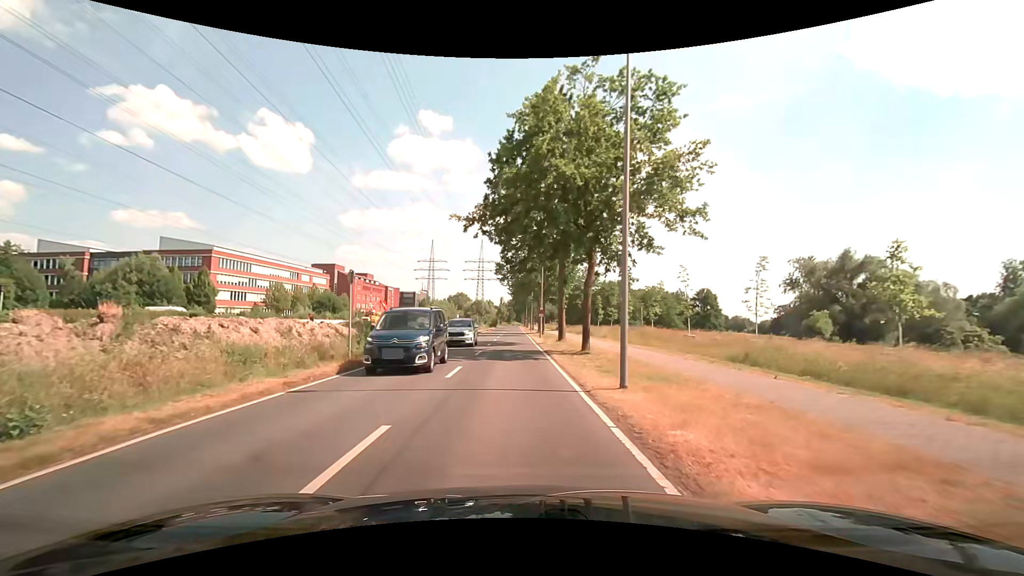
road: secondary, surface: asphalt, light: Day
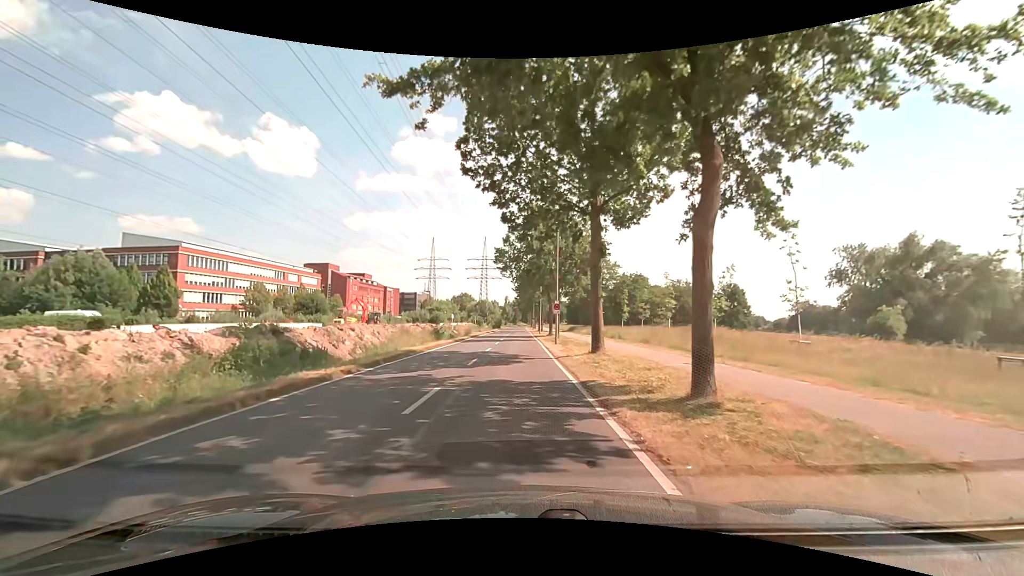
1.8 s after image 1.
(-0.2, +13.6) m; -1°
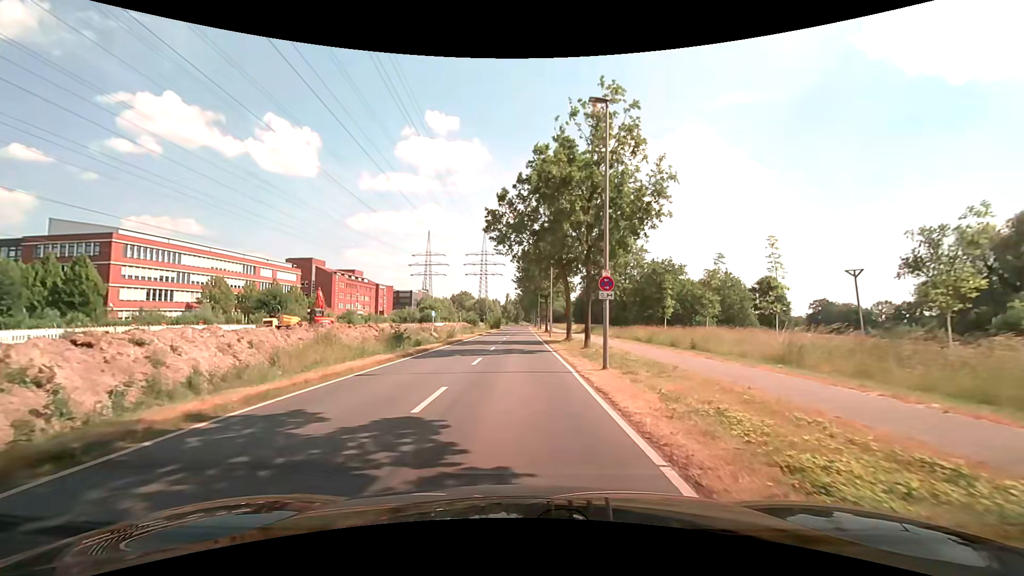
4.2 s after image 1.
(-0.2, +17.5) m; -1°
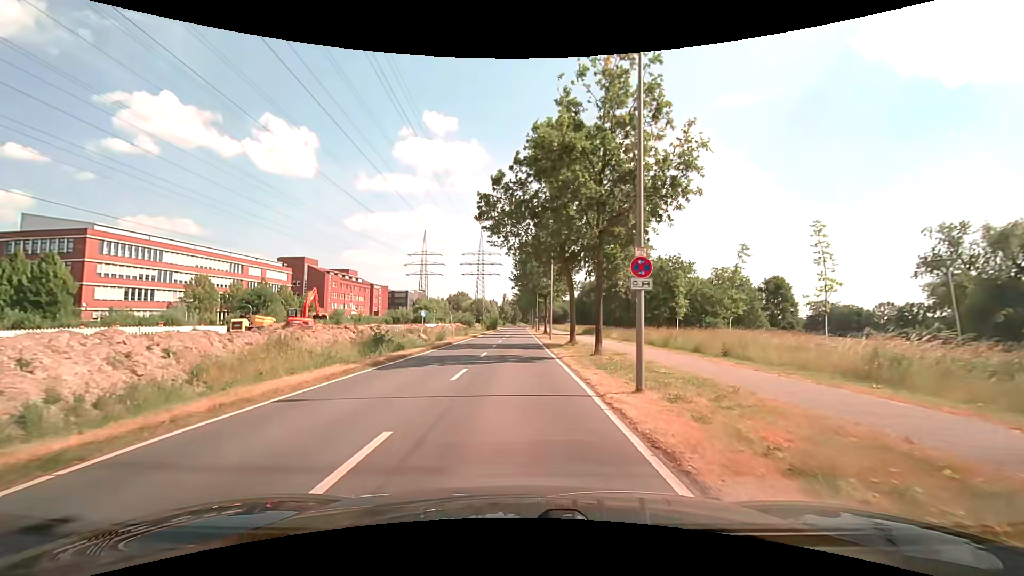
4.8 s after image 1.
(+0.1, +4.3) m; +1°
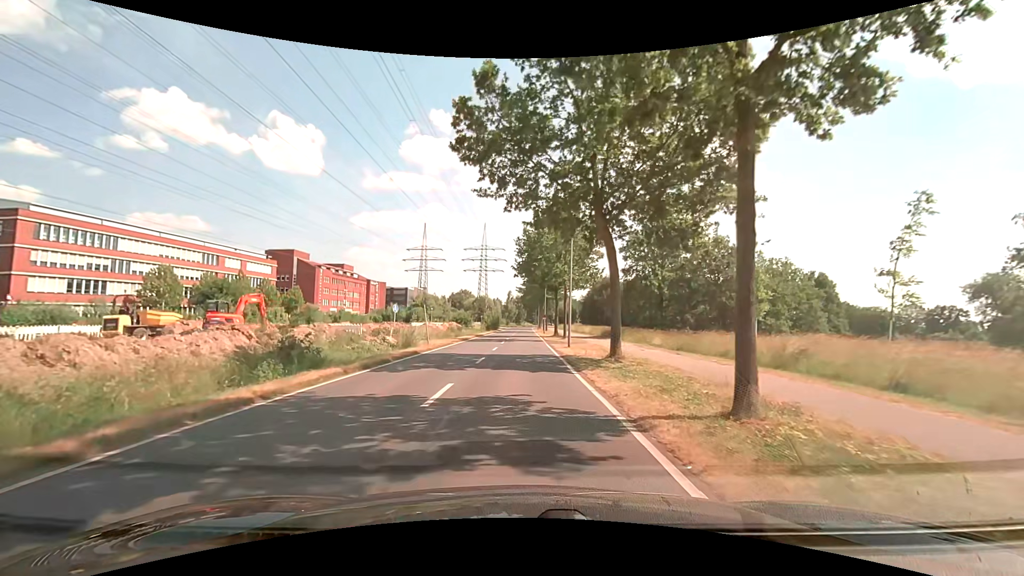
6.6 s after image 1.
(0.0, +12.8) m; -1°
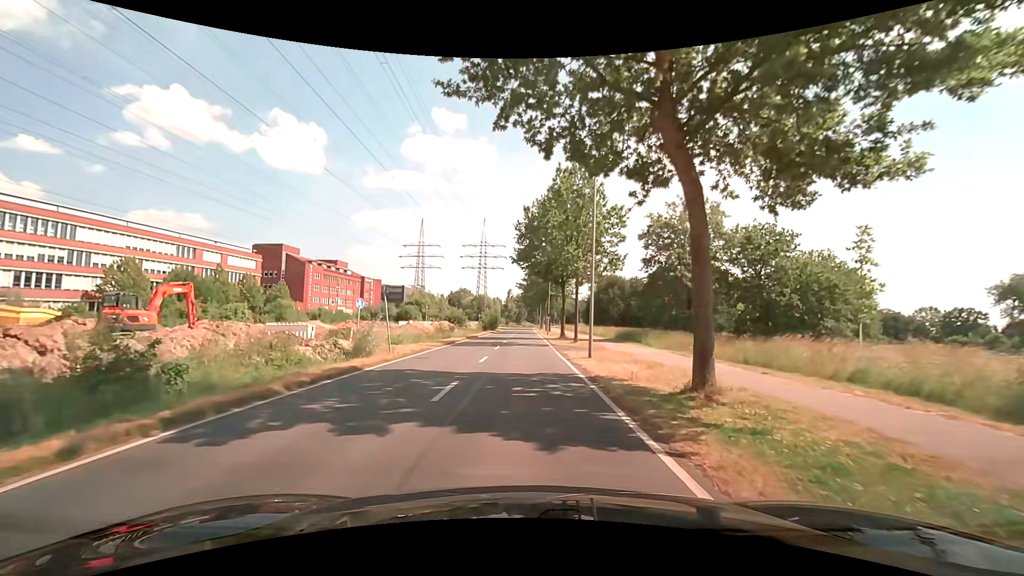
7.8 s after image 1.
(0.0, +8.4) m; 0°
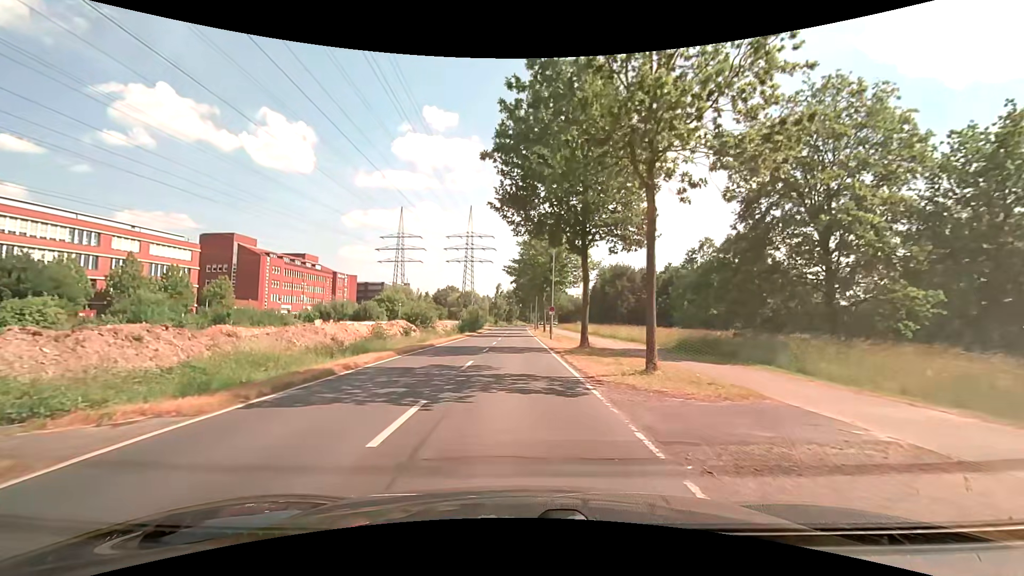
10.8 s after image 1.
(+0.2, +20.8) m; +2°
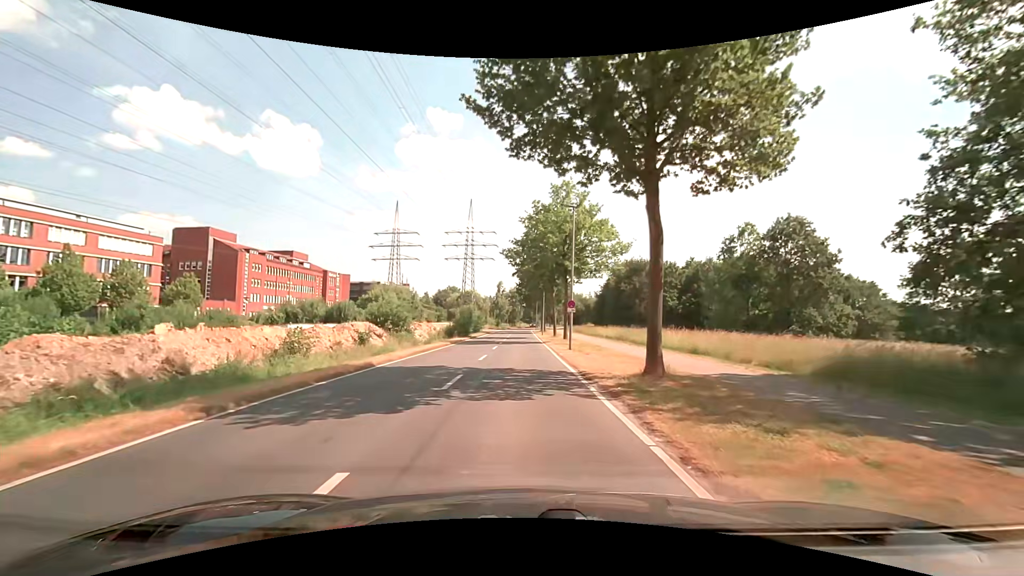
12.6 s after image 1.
(-0.1, +12.7) m; -1°
(0, +10) (0, +20) (0, +30) (0, +40) (0, +50) (0, +60) (0, +70) (0, +80) (0, +90) (0, +100) m
